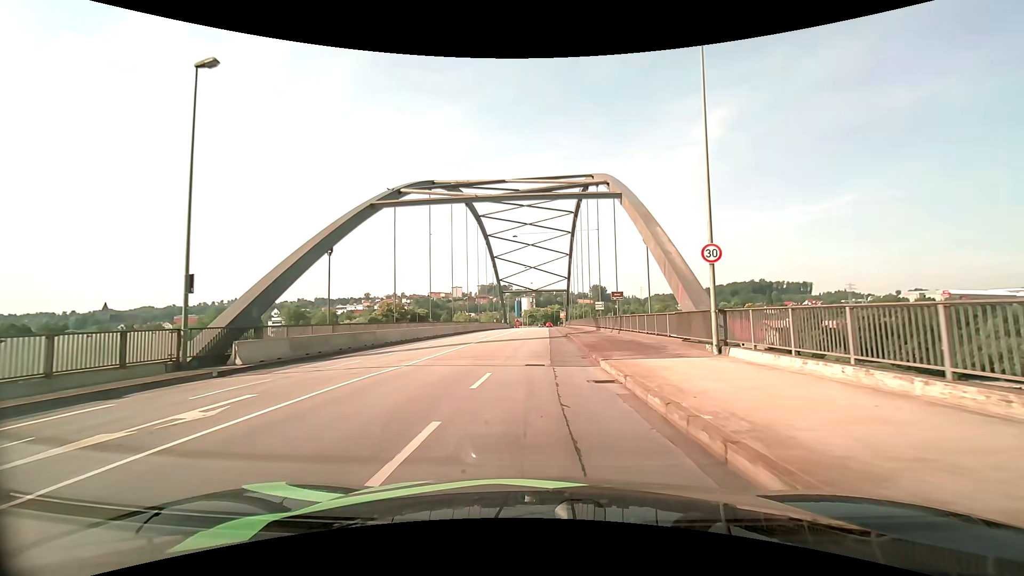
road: primary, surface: asphalt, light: Day
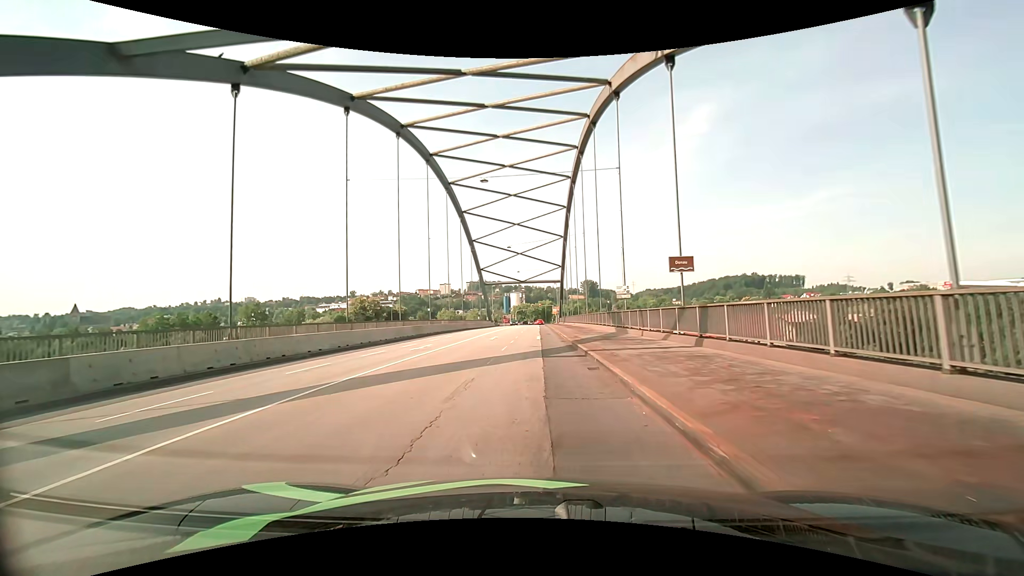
(+0.4, +19.9) m; +1°
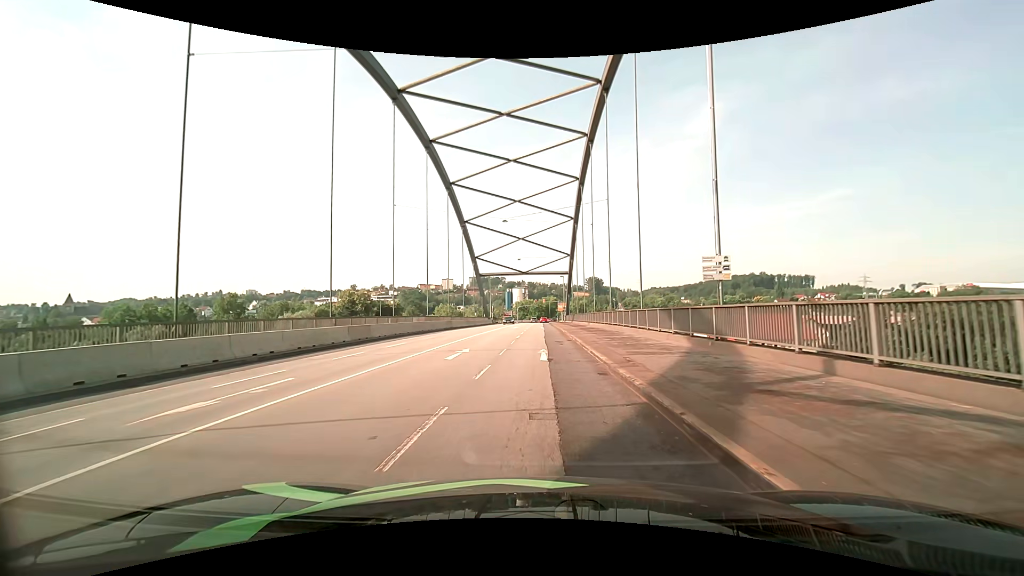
(0.0, +15.3) m; +1°
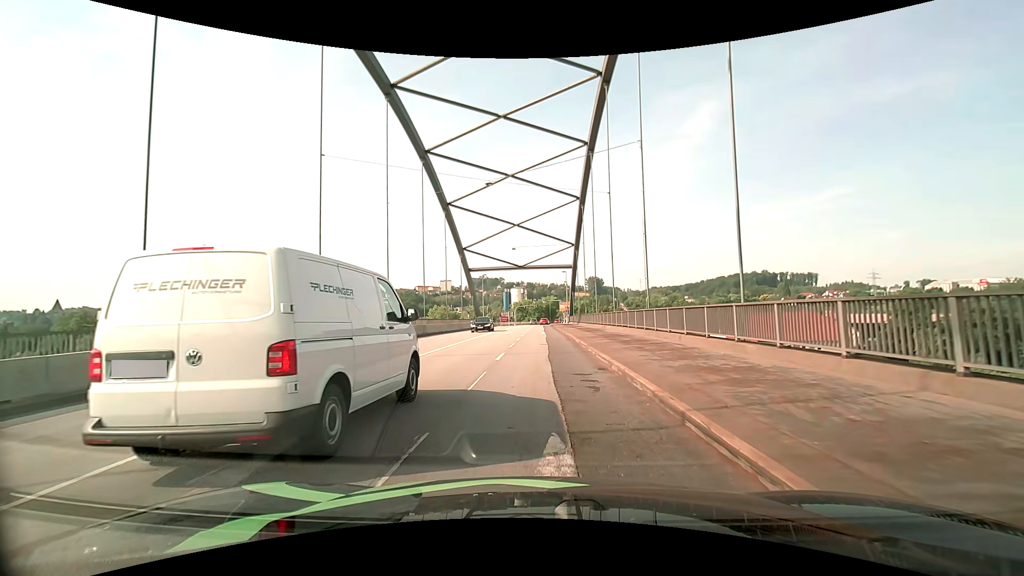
(-0.1, +13.4) m; 0°
(0, +10) (0, +20) (0, +30) (0, +40) (0, +50) (0, +60) (0, +70) (0, +80) (0, +90) (0, +100) m
